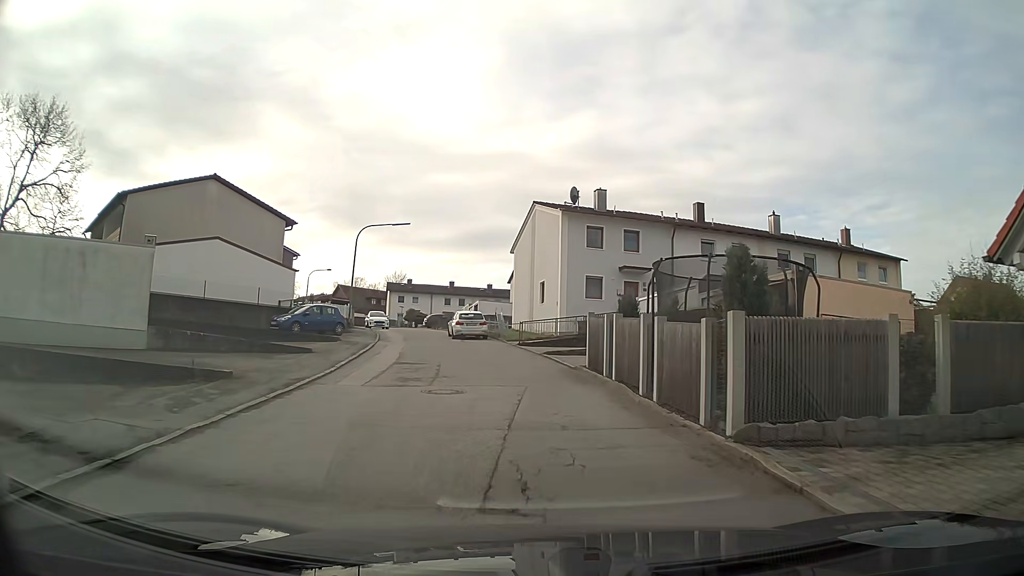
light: Day
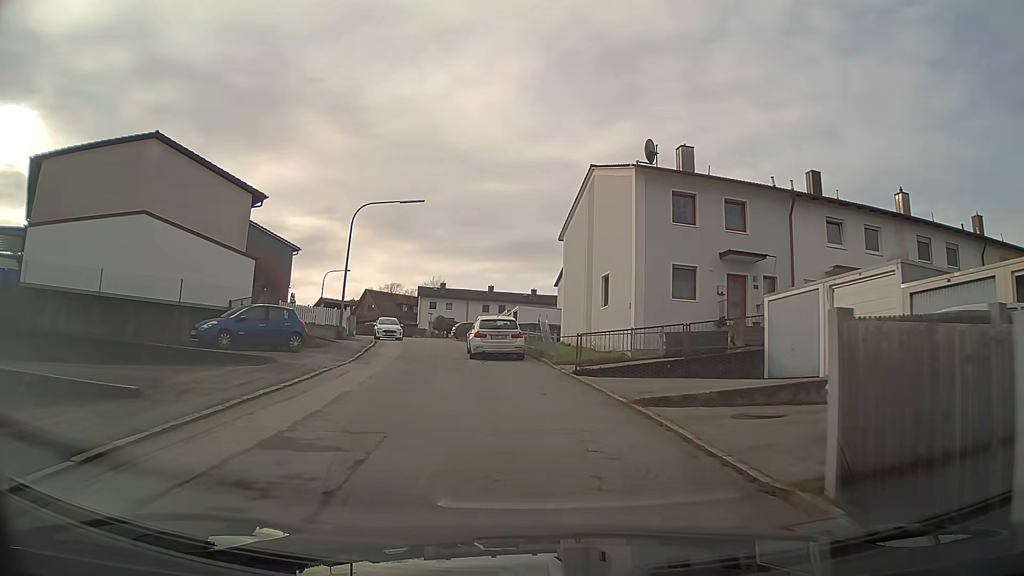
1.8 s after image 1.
(-0.5, +12.2) m; -5°
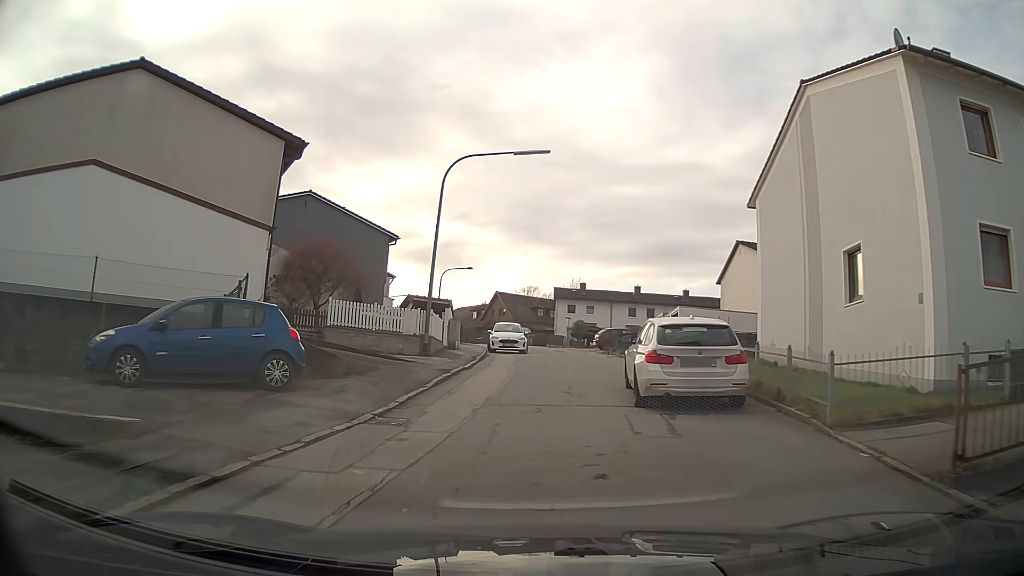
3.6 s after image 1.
(-1.3, +11.5) m; -12°
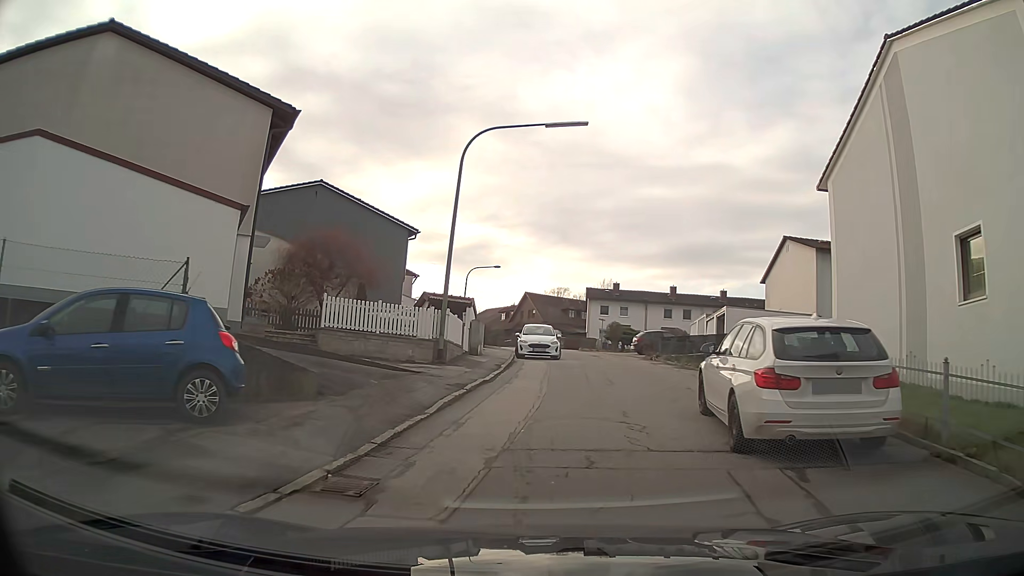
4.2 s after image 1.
(-0.1, +3.7) m; -1°
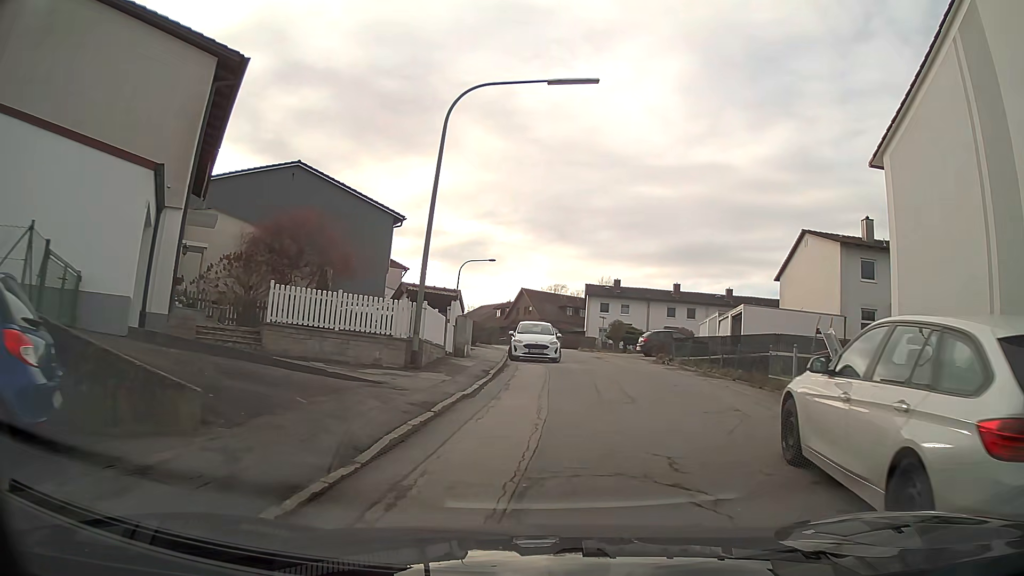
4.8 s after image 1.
(0.0, +3.7) m; +1°
